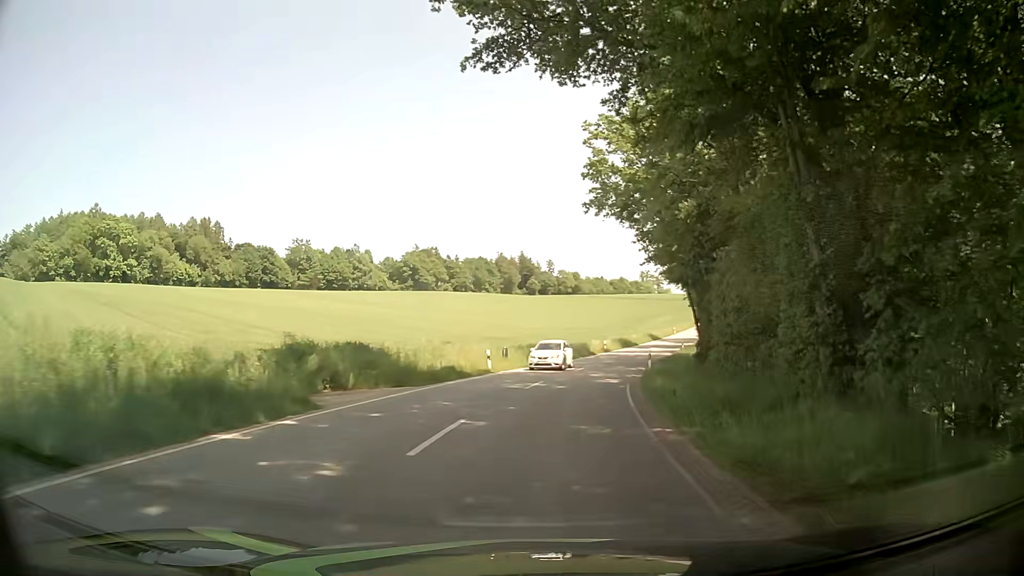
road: tertiary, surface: asphalt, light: Day
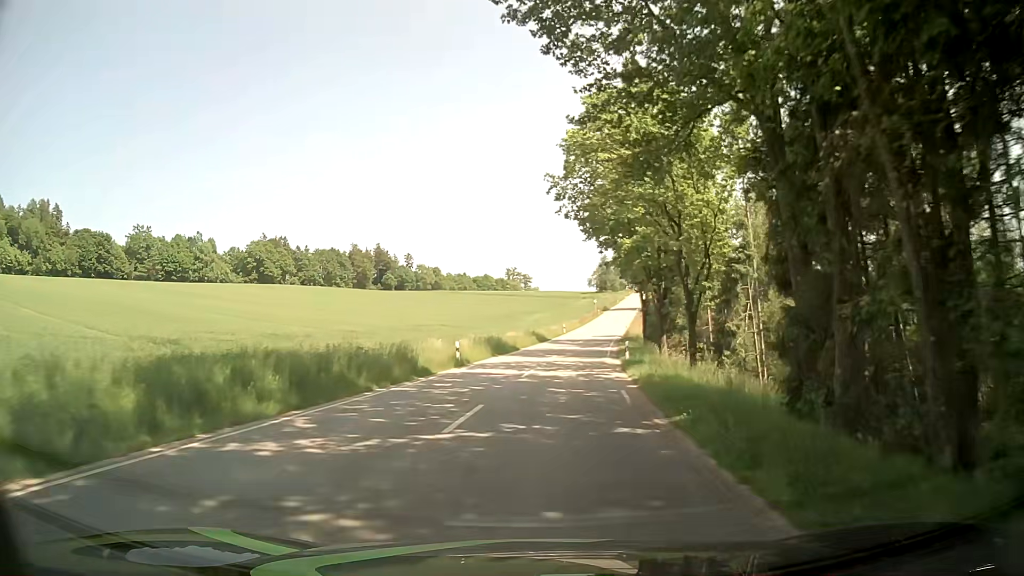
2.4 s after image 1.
(+3.4, +34.3) m; +11°
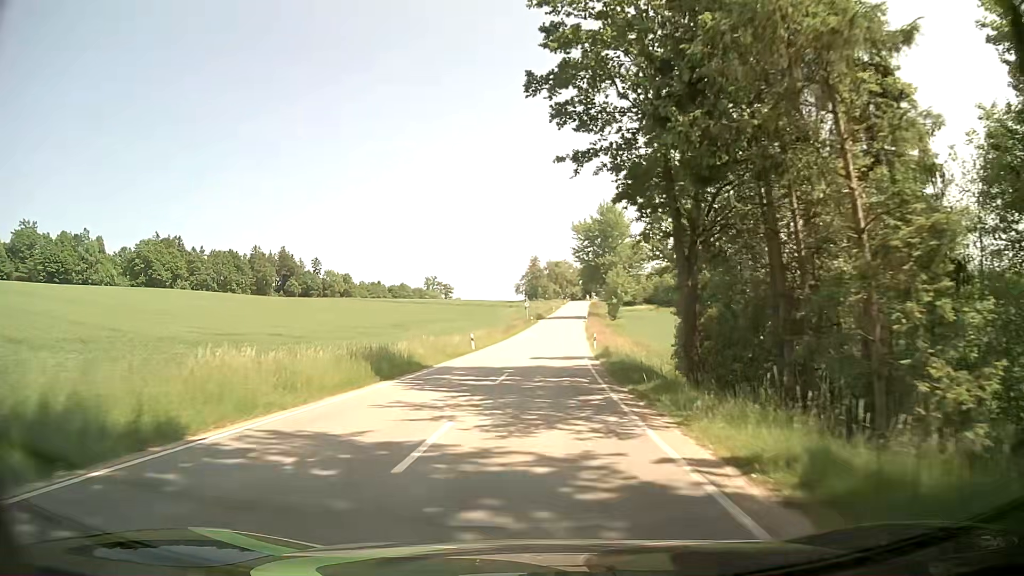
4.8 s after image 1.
(+2.7, +38.9) m; +7°
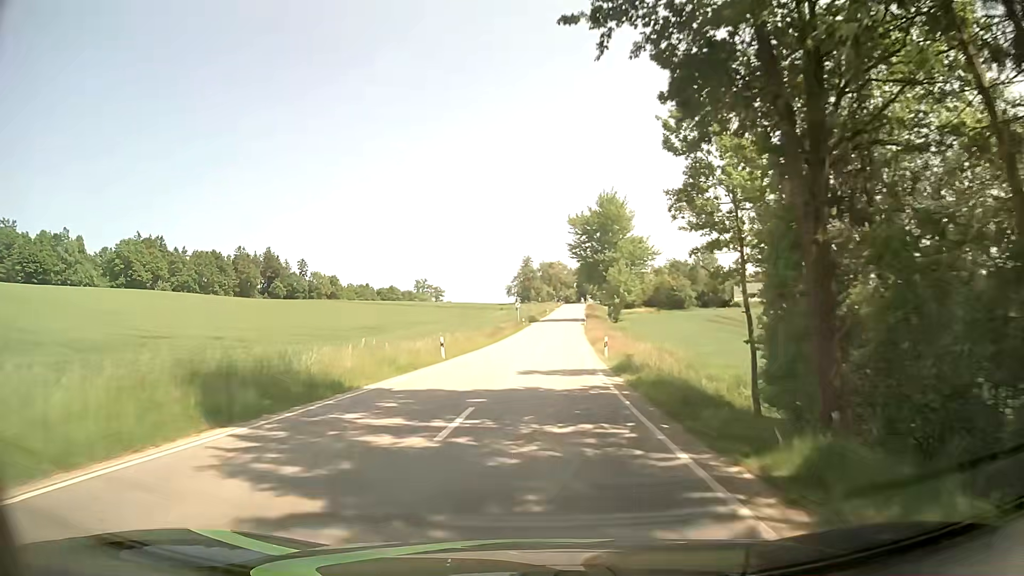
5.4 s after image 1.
(+0.1, +10.2) m; +1°
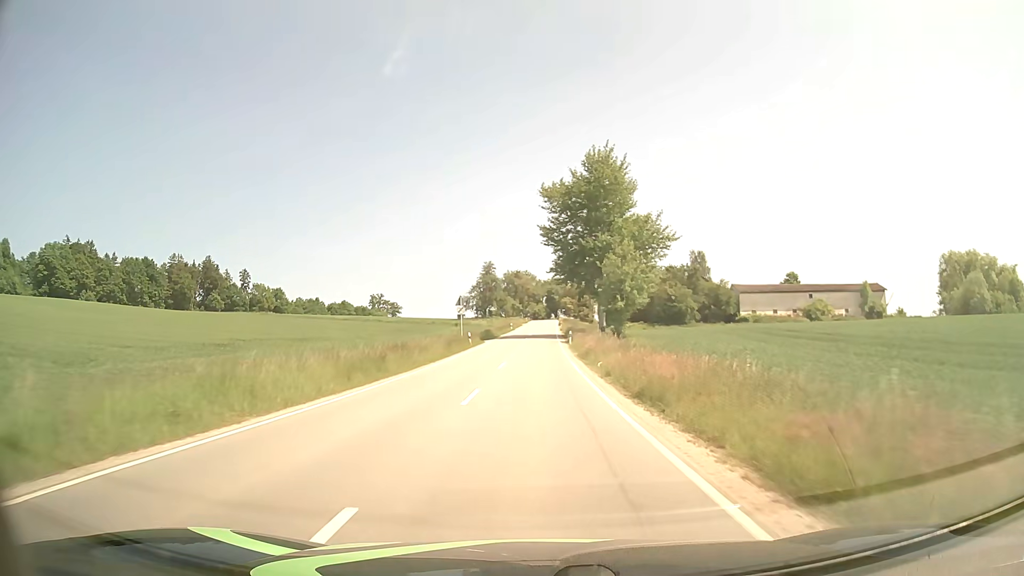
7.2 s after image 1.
(+0.8, +31.1) m; +3°
(0, +10) (0, +20) (0, +30) (0, +40) (0, +50) (0, +60) (+1, +70) (+1, +80) (+1, +90) (+1, +100) m
